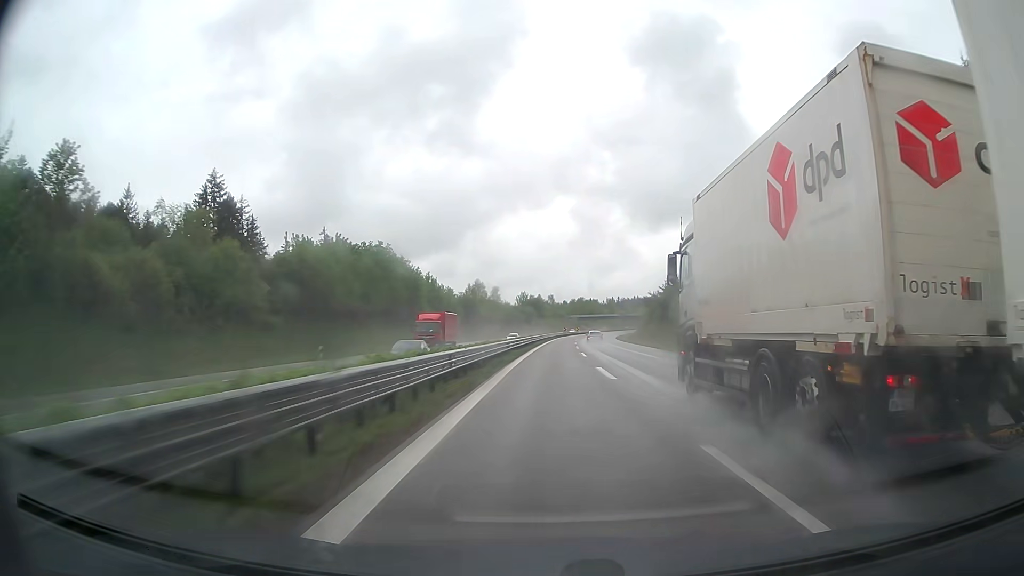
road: trunk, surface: asphalt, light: Day
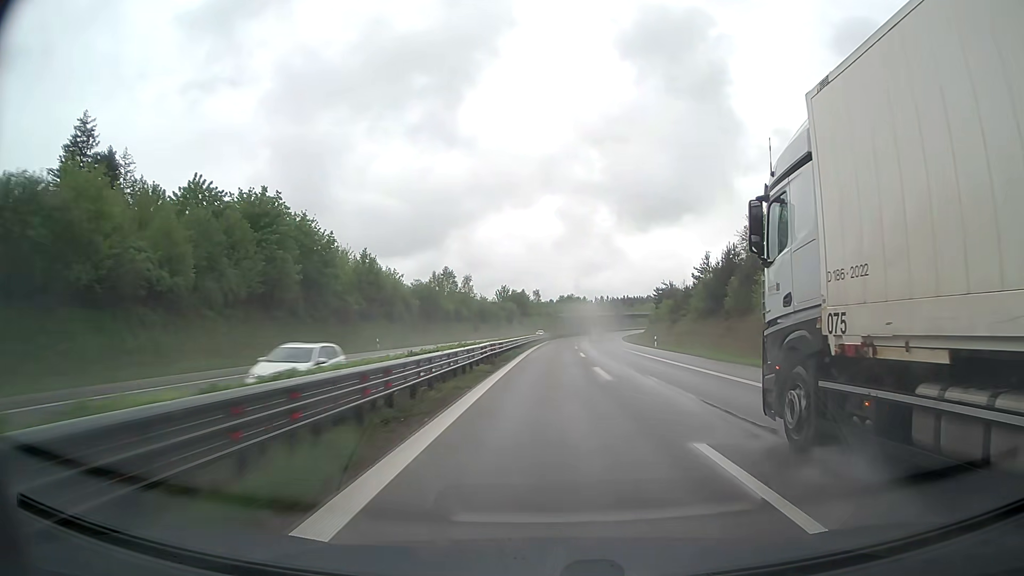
(+0.3, +35.8) m; +1°
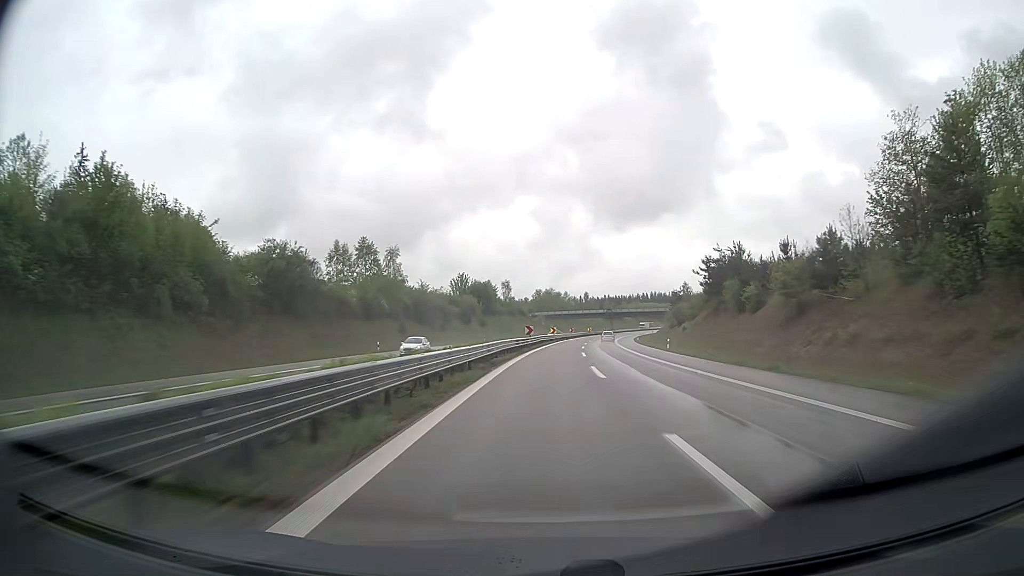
(+1.0, +53.5) m; +2°
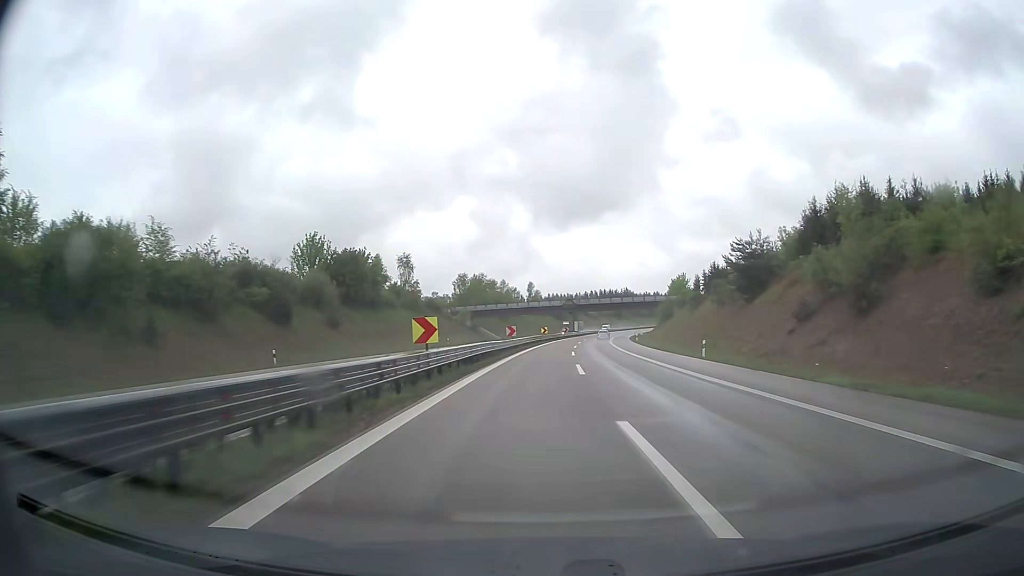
(+3.1, +70.7) m; +5°
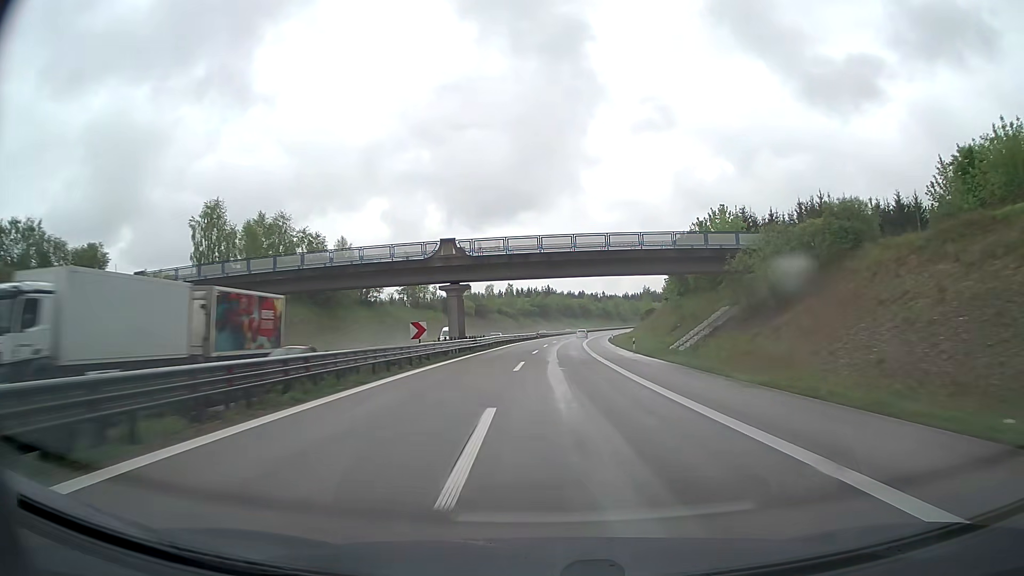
(+5.6, +88.3) m; +7°
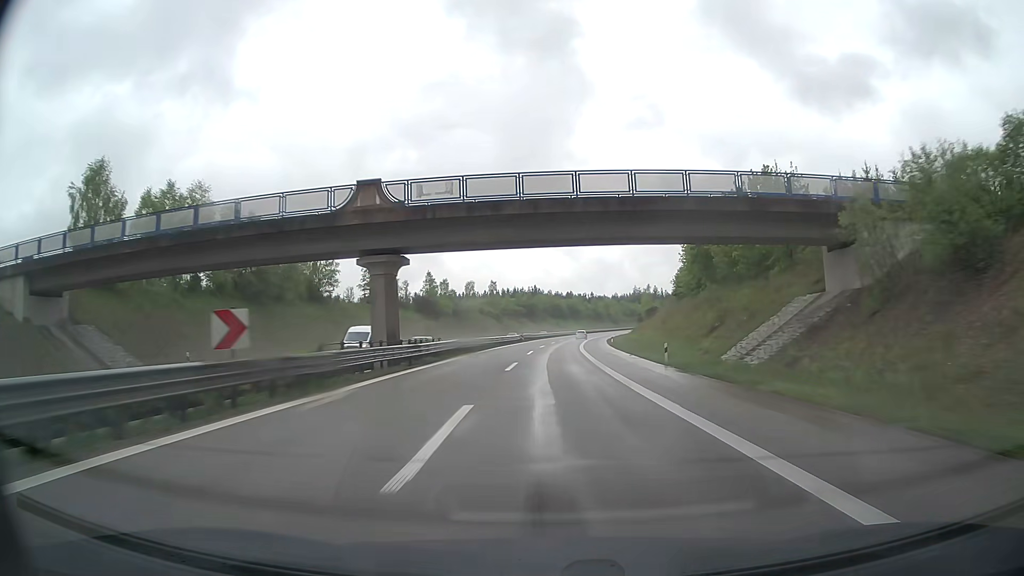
(+0.2, +17.7) m; +1°
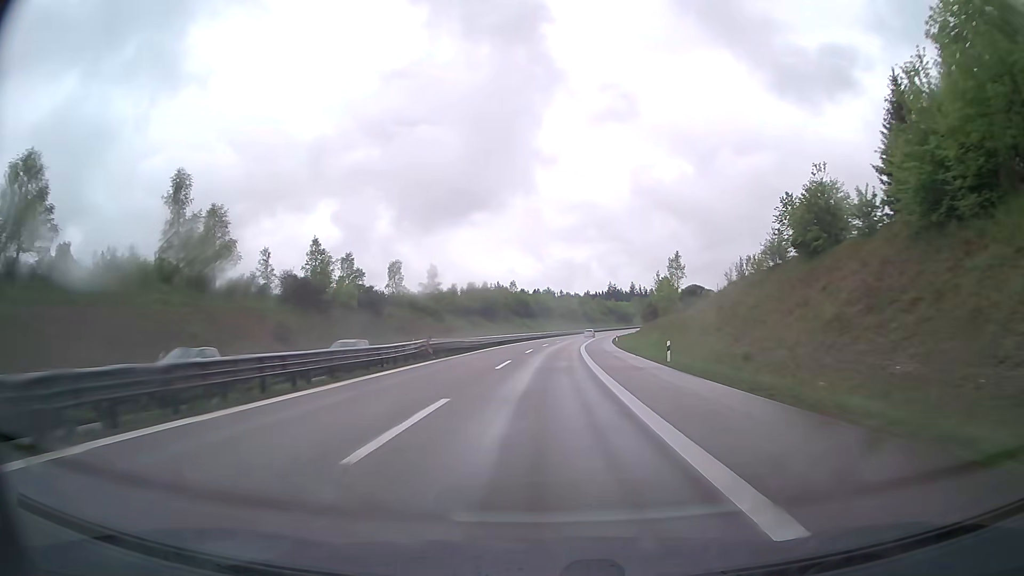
(+1.2, +53.1) m; +3°
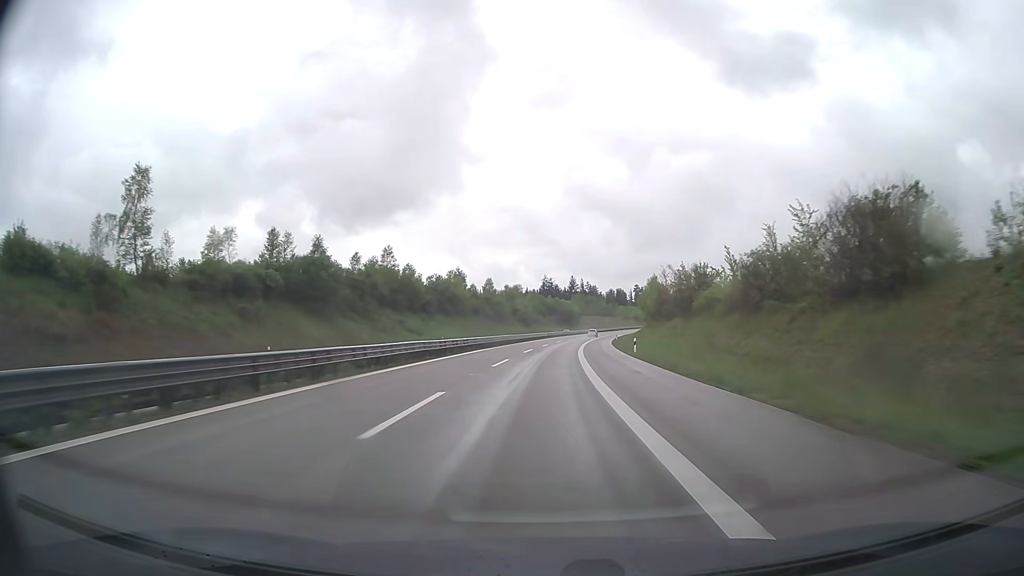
(+4.4, +88.4) m; +6°
(0, +10) (0, +20) (+1, +30) (+1, +40) (+2, +50) (+2, +60) (+3, +70) (+4, +80) (+5, +90) (+6, +100) m
